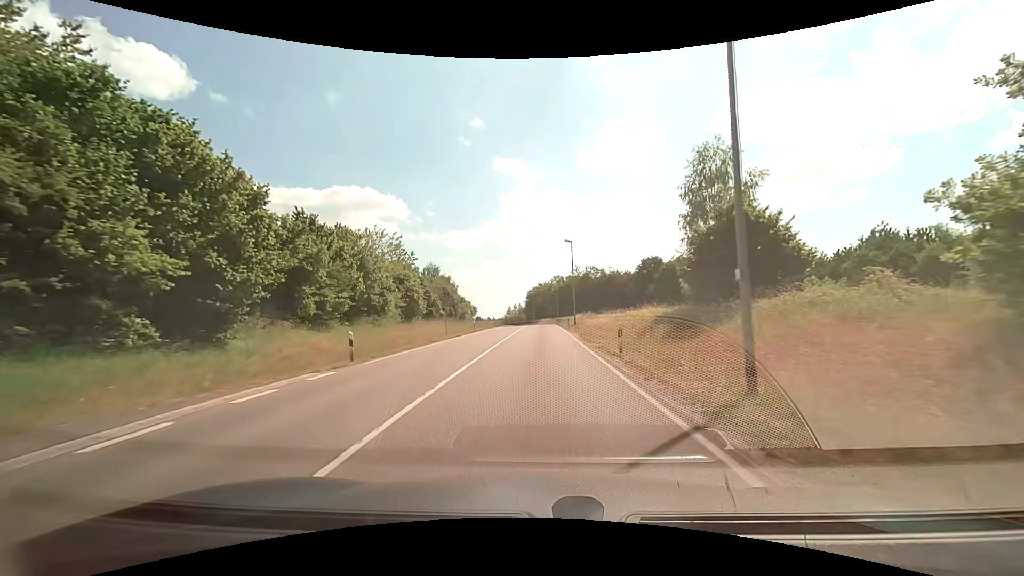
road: unclassified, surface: asphalt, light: Day
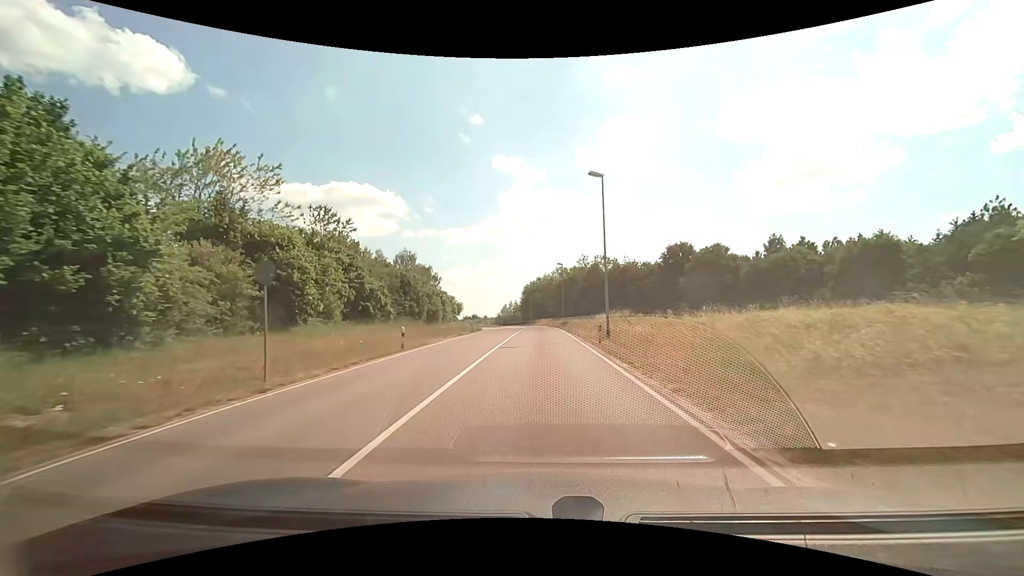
(-0.1, +24.7) m; 0°
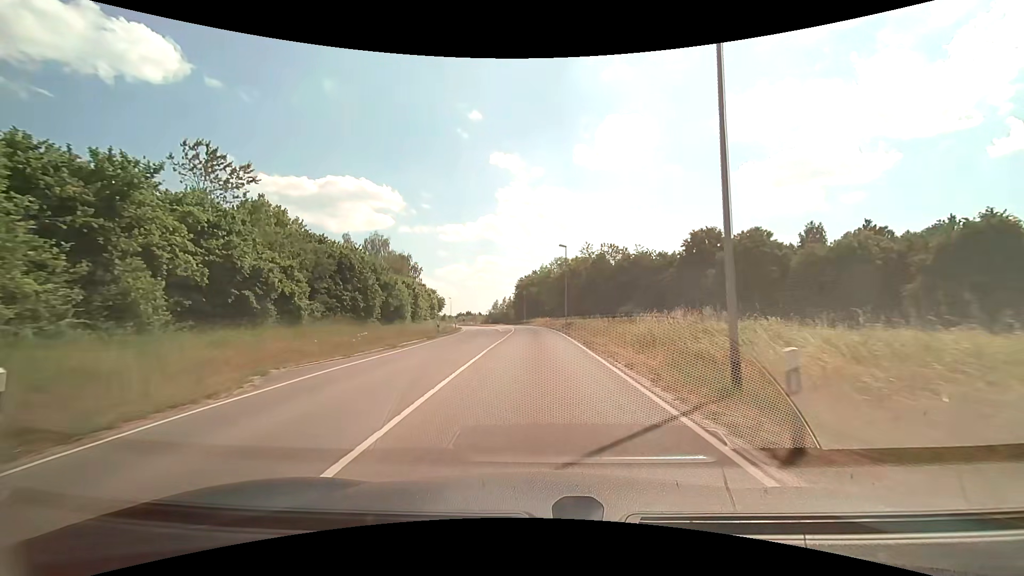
(0.0, +17.1) m; +1°
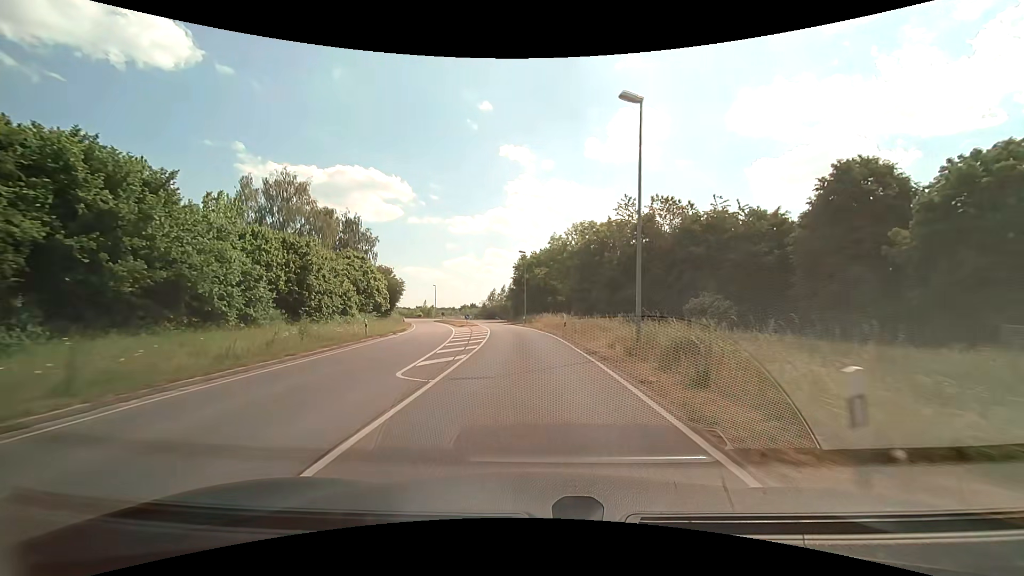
(-0.1, +35.7) m; -1°
(0, +10) (-1, +20) (-1, +30) (-2, +40) (-3, +50) (-5, +60) (-7, +70) (-9, +79) (-12, +89) (-16, +98) m
